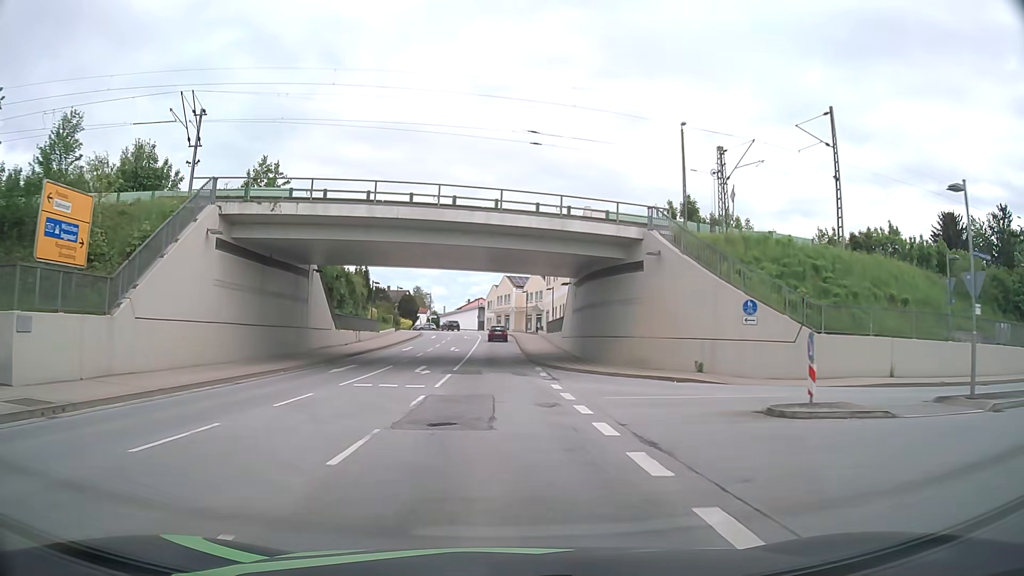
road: primary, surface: asphalt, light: Day
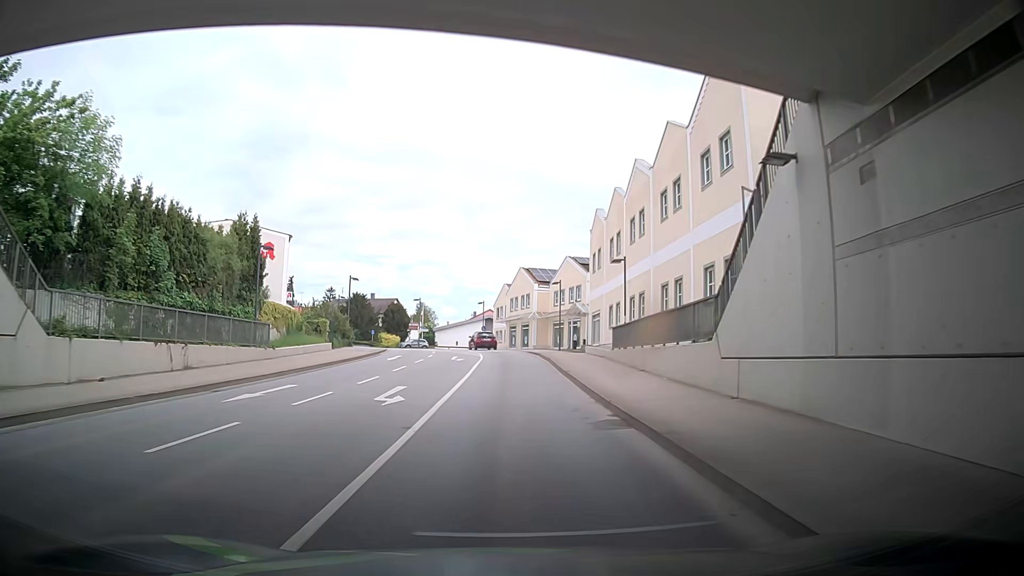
(-0.5, +31.7) m; -1°
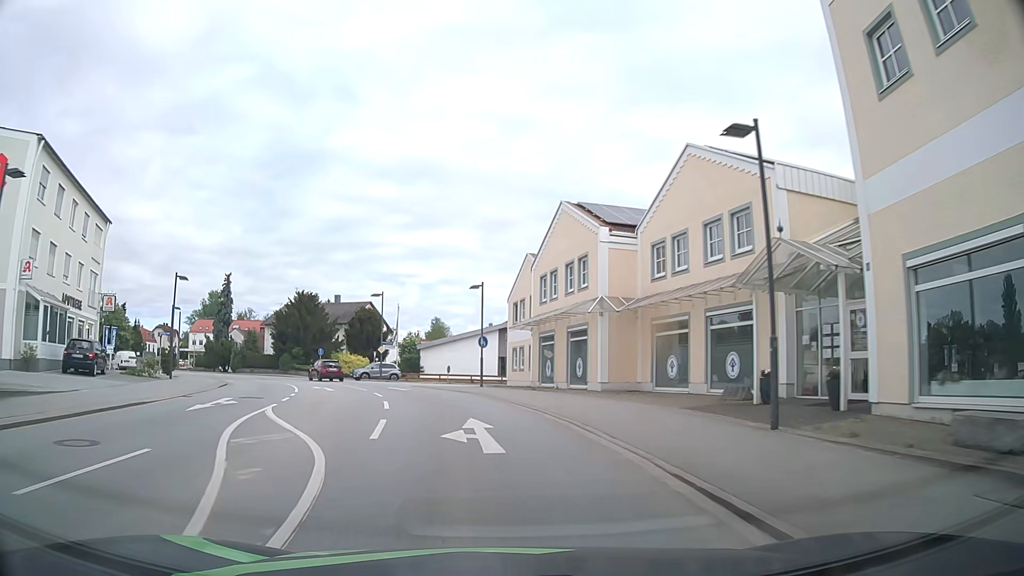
(-0.2, +38.6) m; -2°
(0, +10) (-2, +20) (-4, +30) (-8, +39) (-13, +48) (-18, +56) (-25, +63) (-33, +70) (-41, +76) (-49, +81) m
